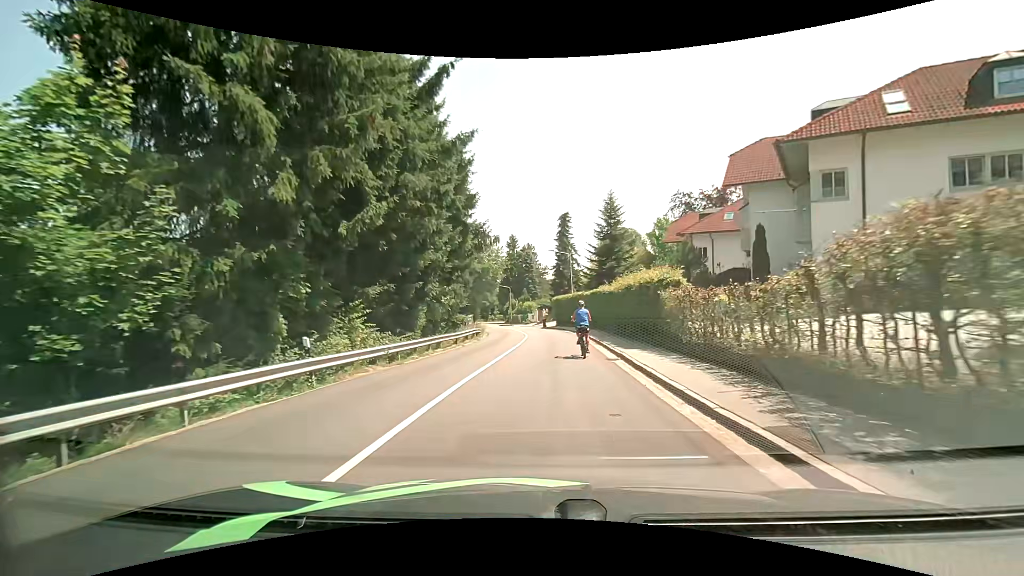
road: tertiary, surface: asphalt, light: Day
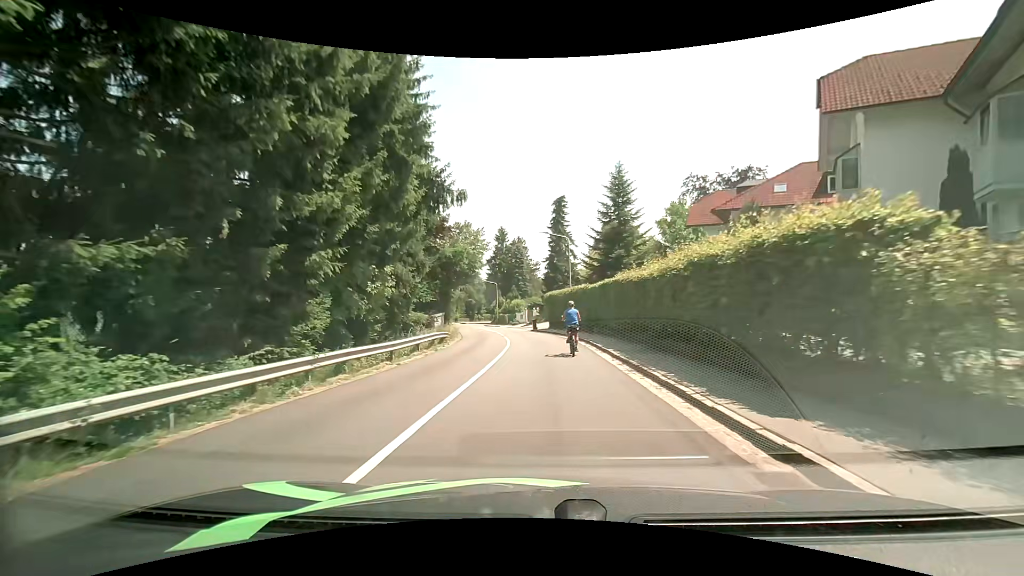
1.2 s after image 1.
(0.0, +10.7) m; +1°
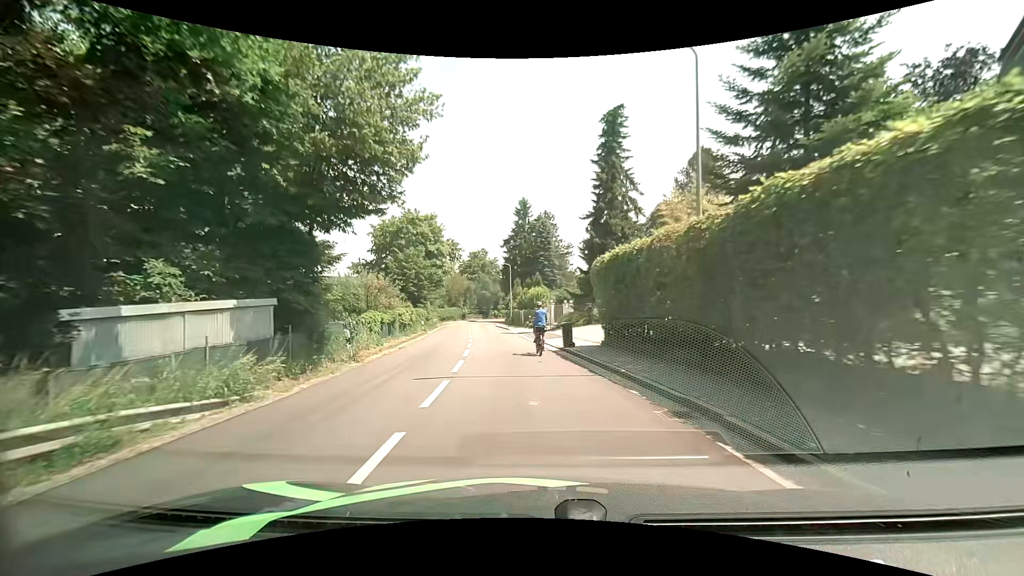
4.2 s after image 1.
(-0.2, +27.7) m; -4°
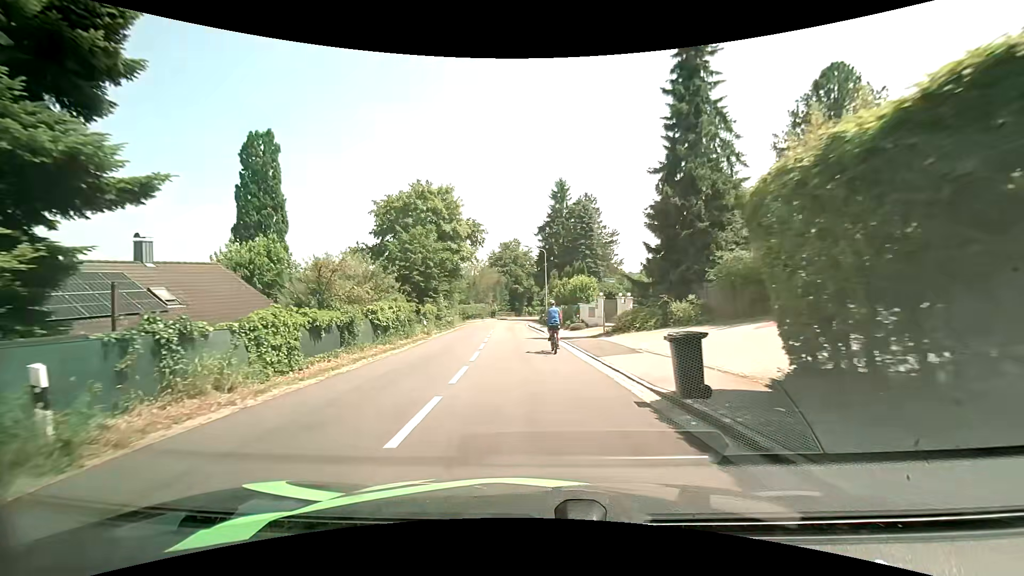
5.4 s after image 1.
(-0.3, +11.3) m; -4°
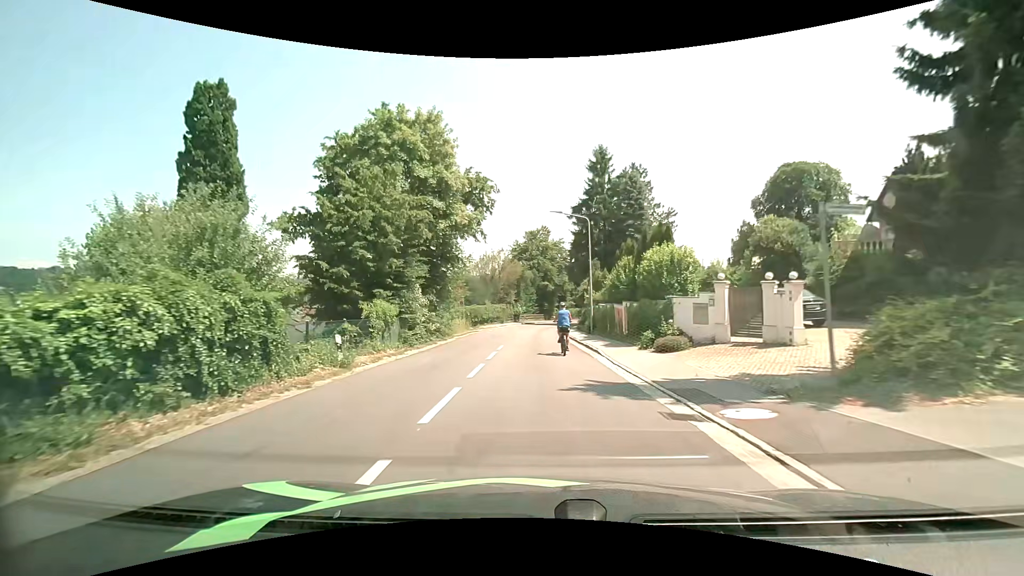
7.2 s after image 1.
(-0.6, +16.8) m; -4°
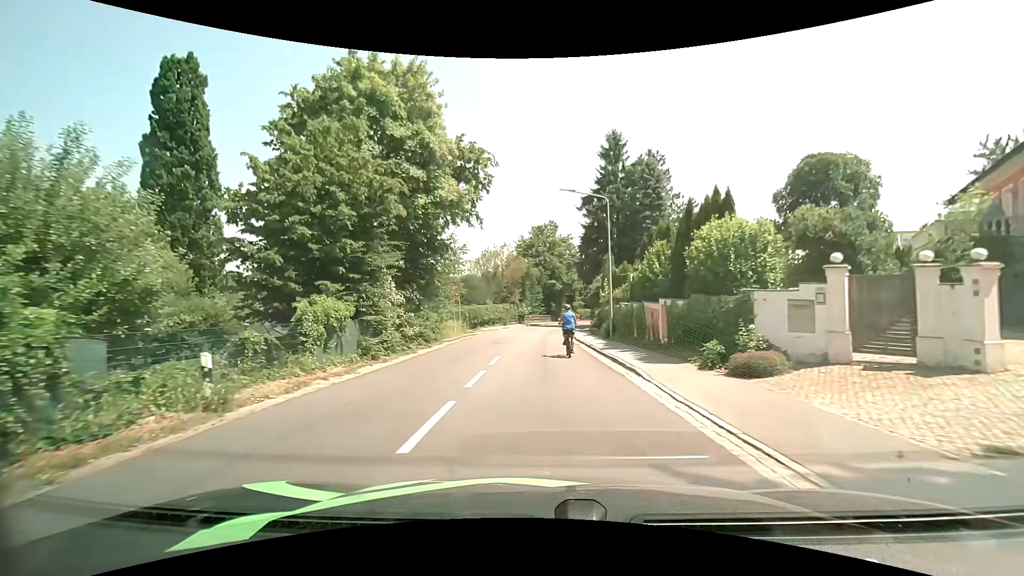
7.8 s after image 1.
(0.0, +5.6) m; 0°
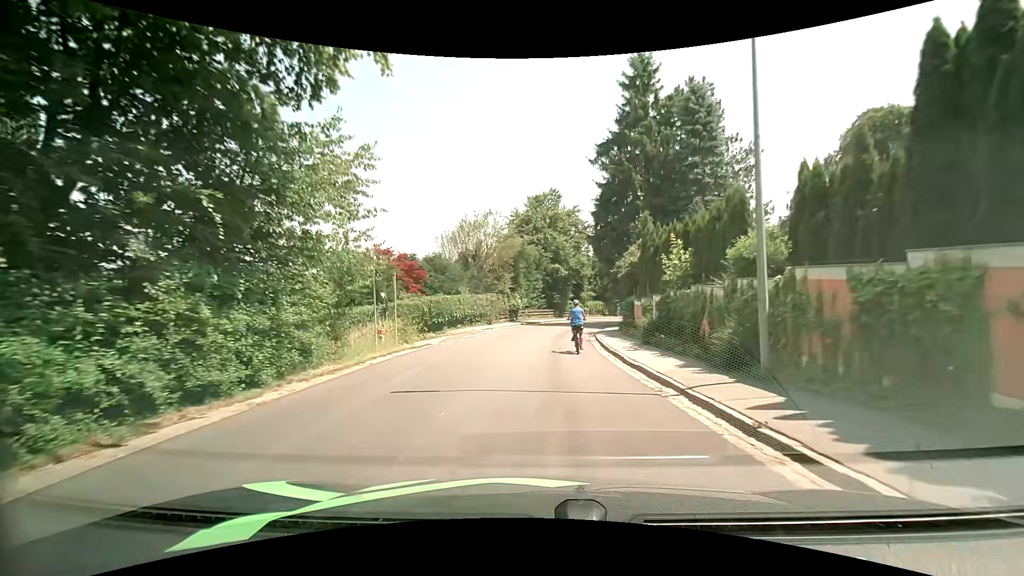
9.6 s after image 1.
(-0.2, +16.8) m; 0°
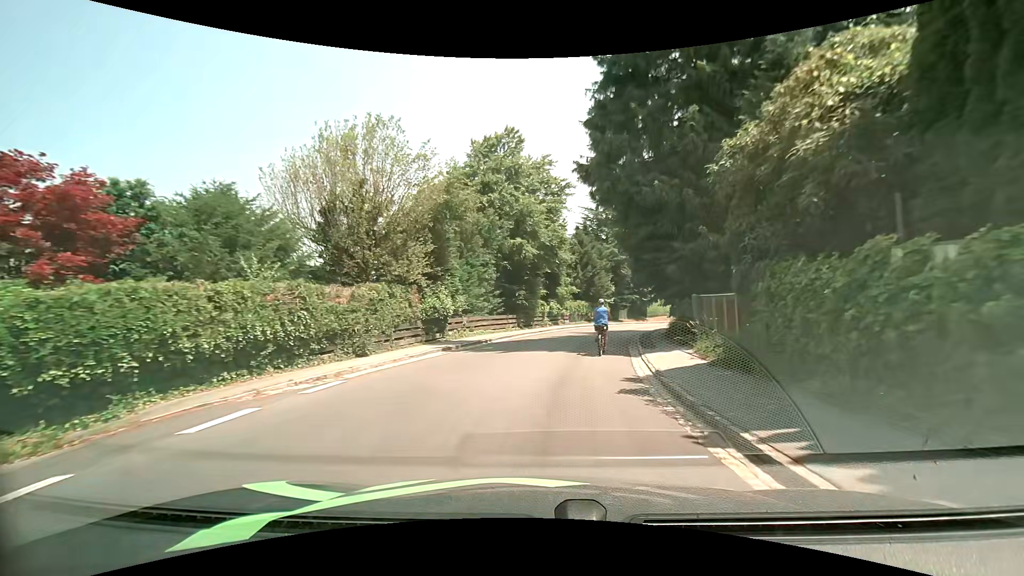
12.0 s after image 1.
(+0.6, +22.1) m; +4°
(0, +10) (+2, +20) (+4, +30) (+7, +39) (+11, +48) (+16, +57) (+21, +66) (+25, +75) (+29, +84) (+31, +94) m
